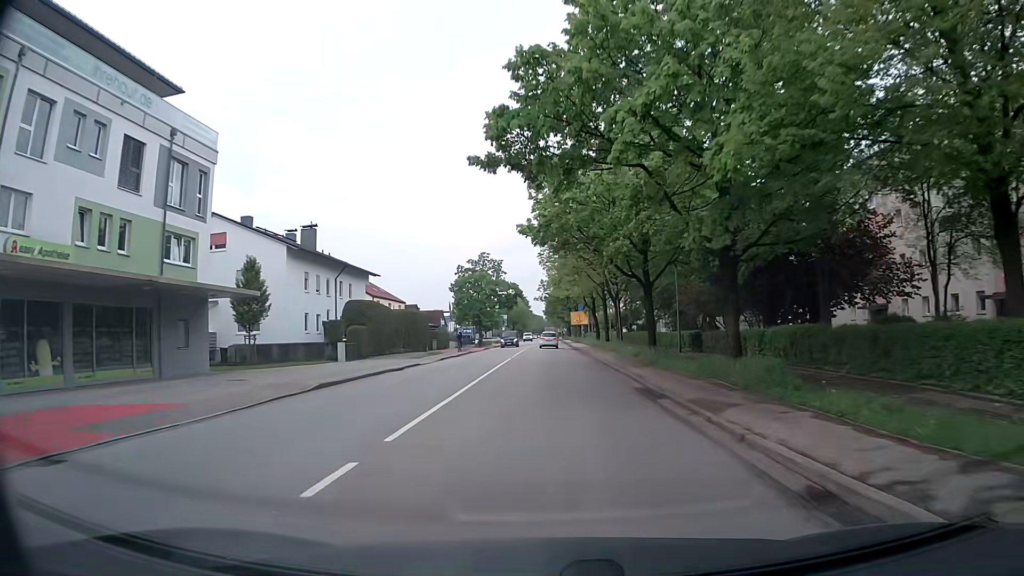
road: secondary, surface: asphalt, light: Day
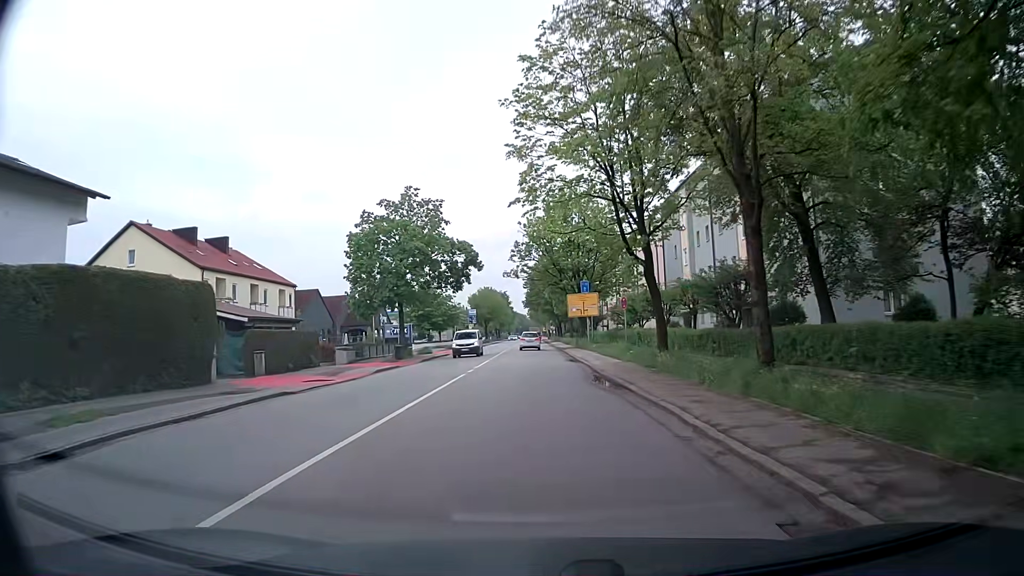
(+0.4, +40.7) m; +1°
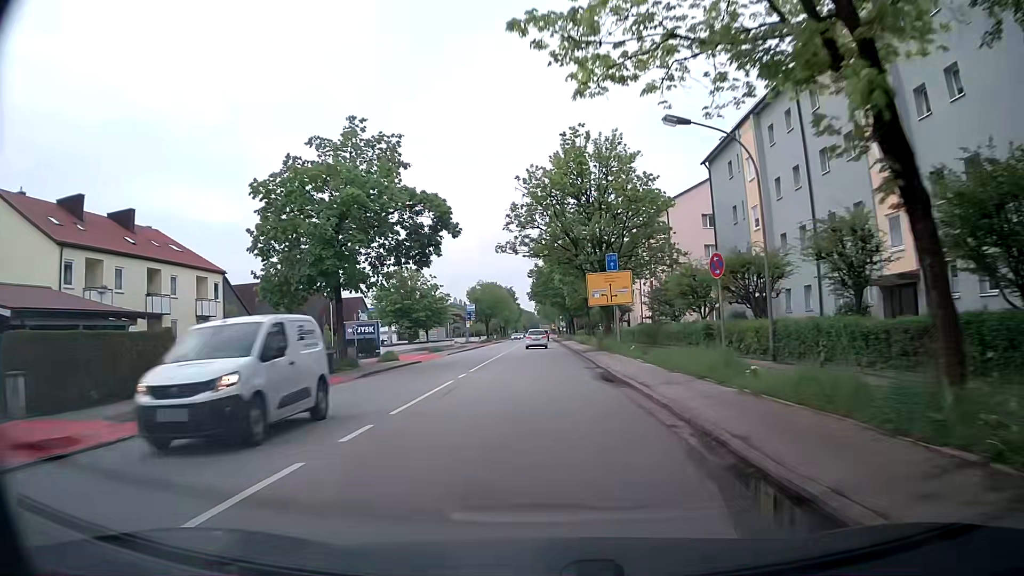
(0.0, +16.3) m; 0°
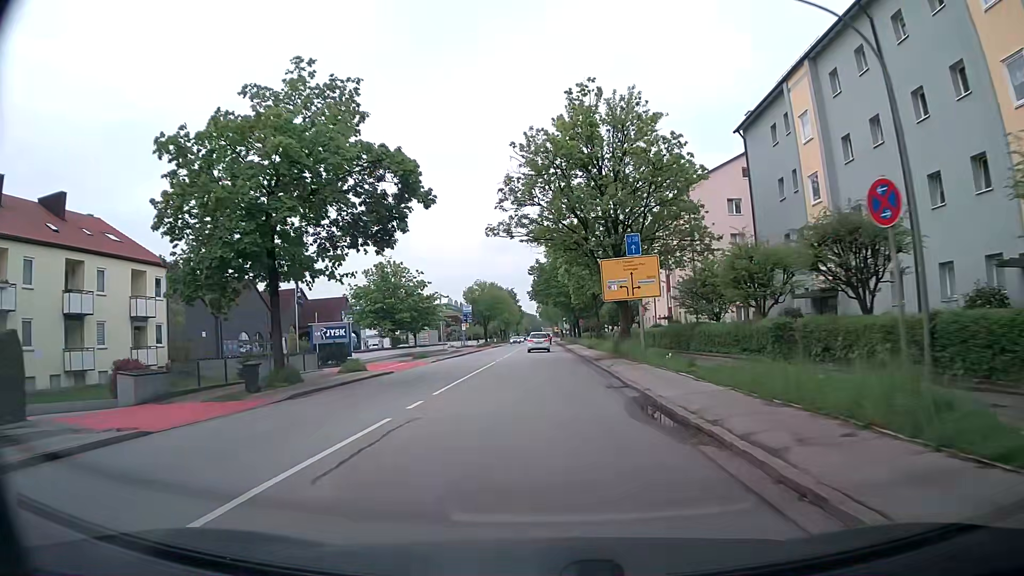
(-0.1, +8.2) m; -1°
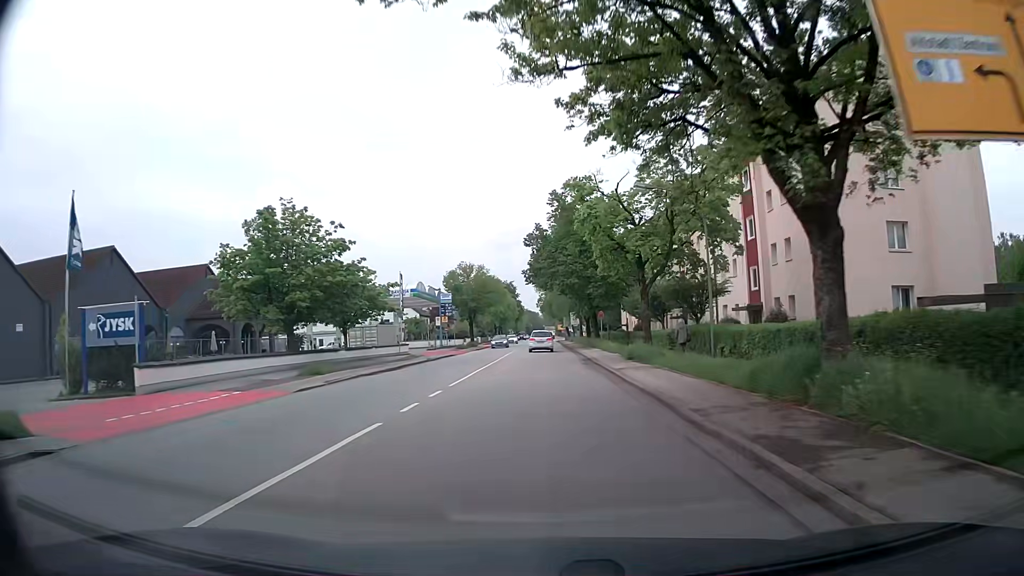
(+0.1, +24.5) m; +1°
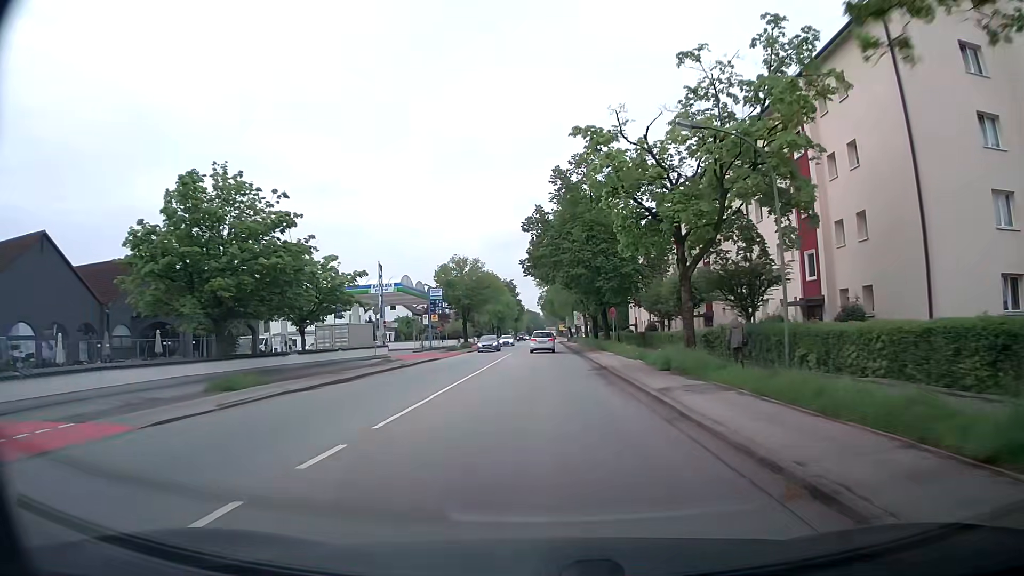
(-0.1, +8.1) m; -1°
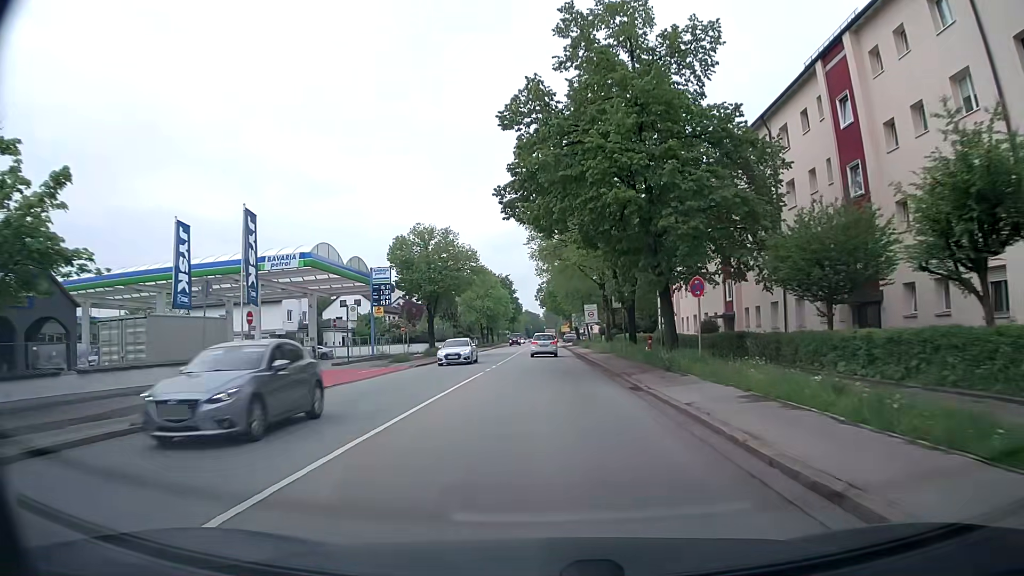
(+0.2, +24.1) m; 0°
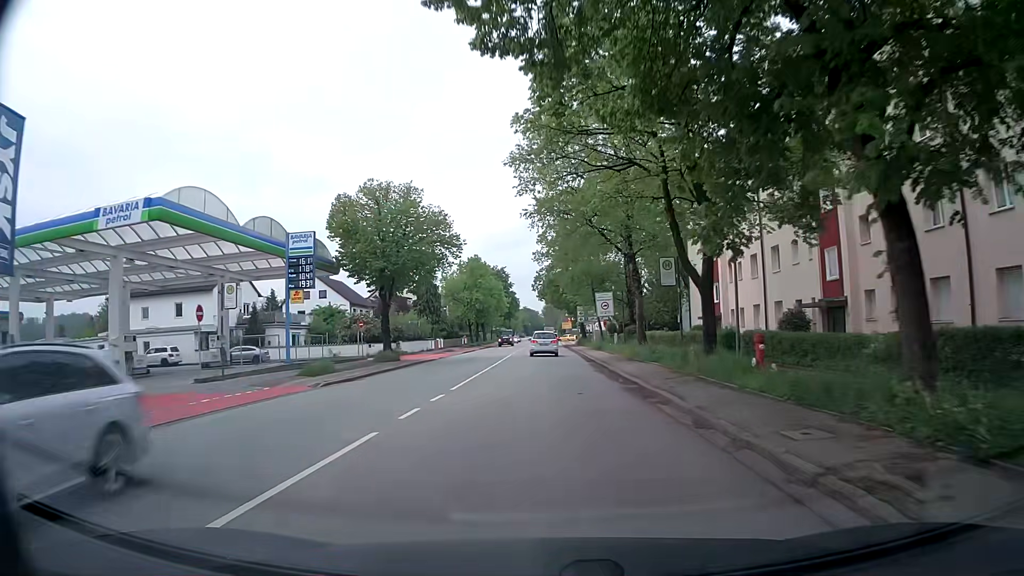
(+0.1, +16.0) m; 0°
(0, +10) (0, +20) (0, +30) (0, +40) (0, +50) (0, +60) (+1, +70) (+1, +80) (+1, +90) (+2, +100) m
